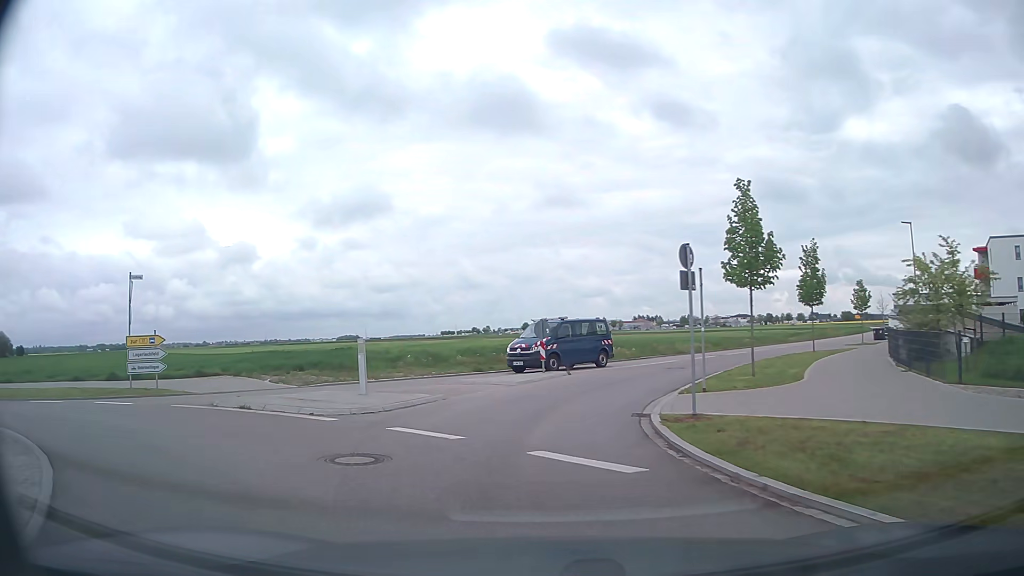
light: Day
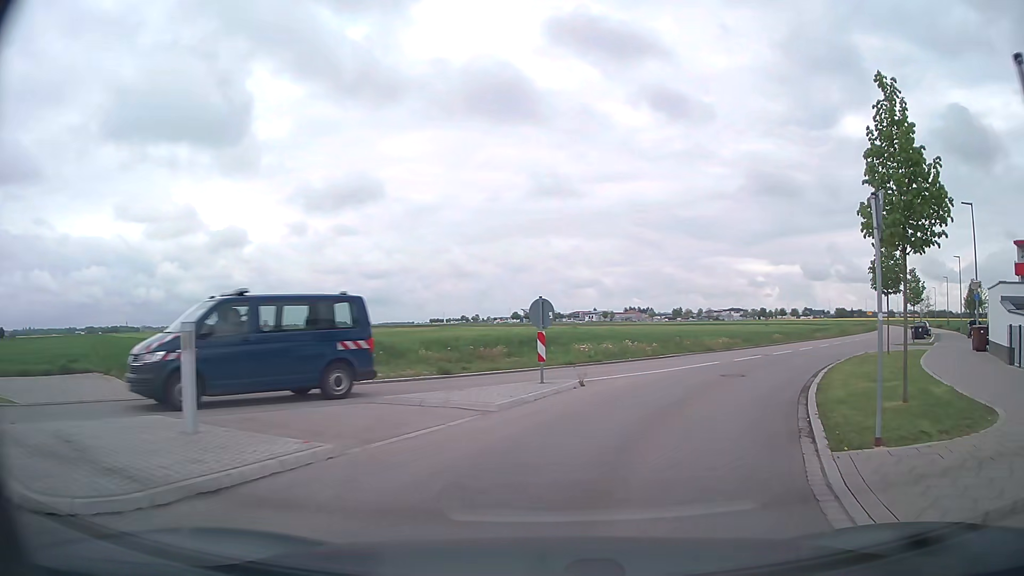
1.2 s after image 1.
(-0.3, +8.4) m; -1°
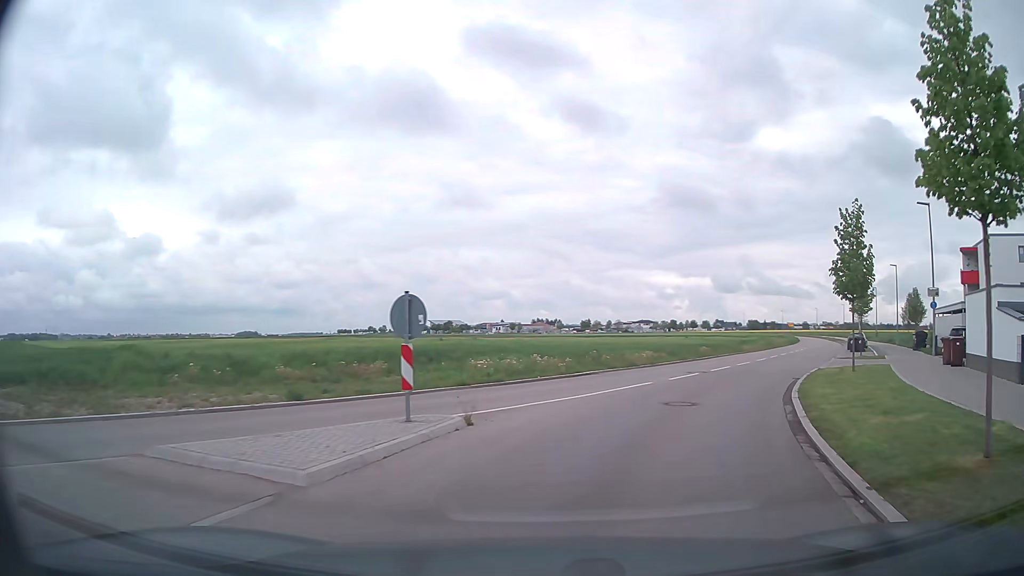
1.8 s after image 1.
(+0.4, +4.6) m; +9°
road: tertiary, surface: asphalt
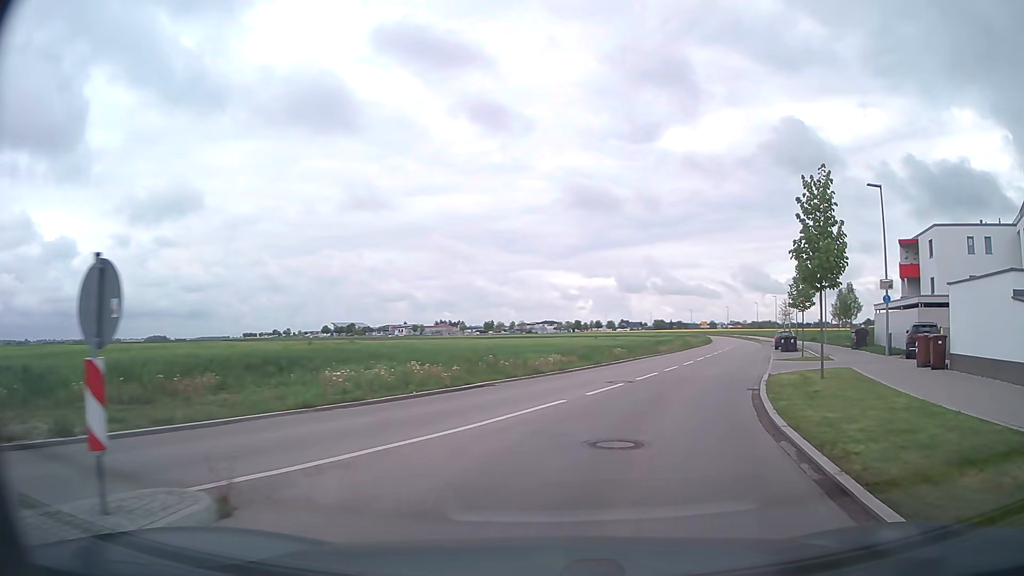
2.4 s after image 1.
(+0.3, +4.9) m; +8°
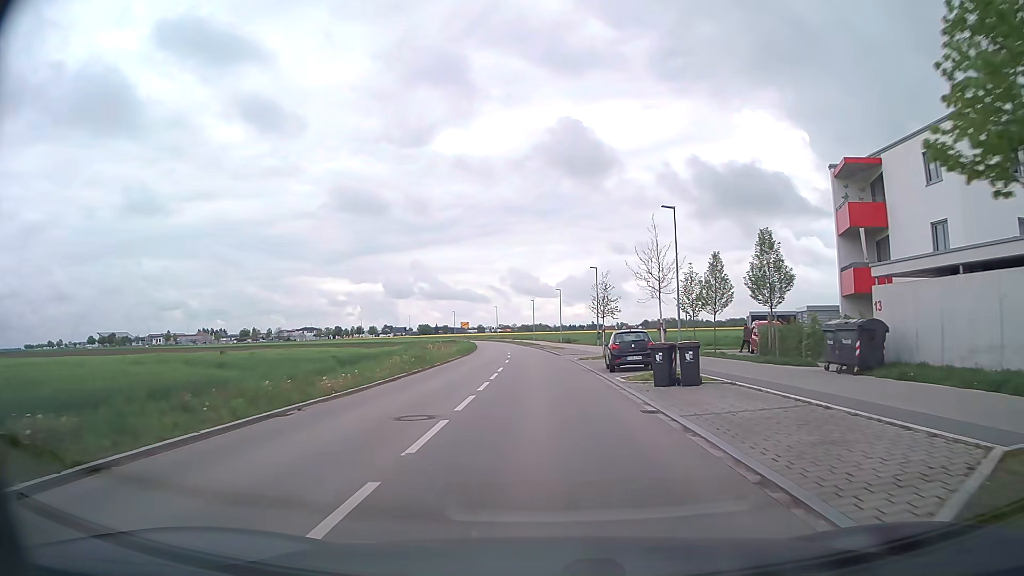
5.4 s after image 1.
(+7.4, +28.7) m; +20°
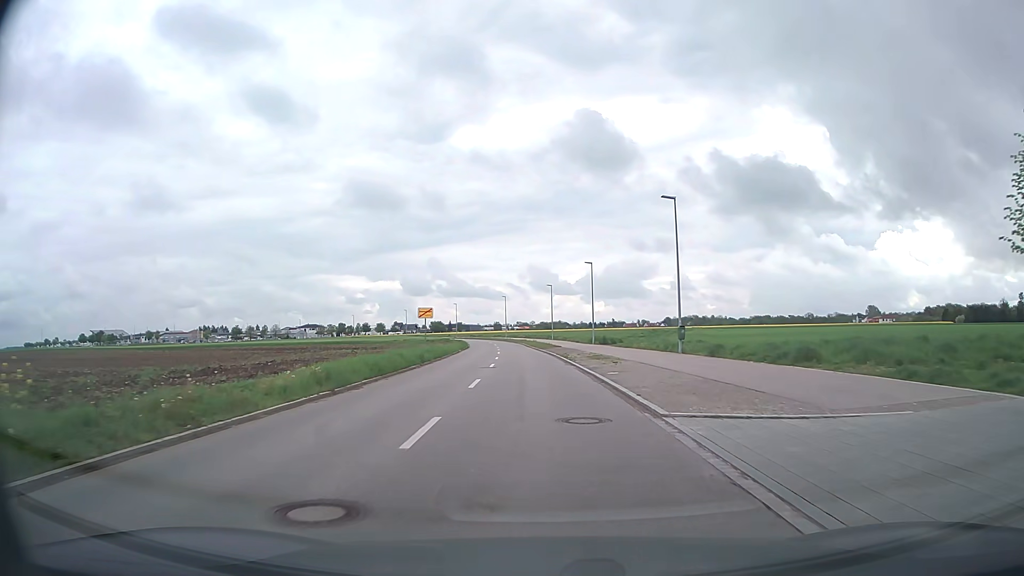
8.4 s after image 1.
(-0.5, +36.1) m; -2°
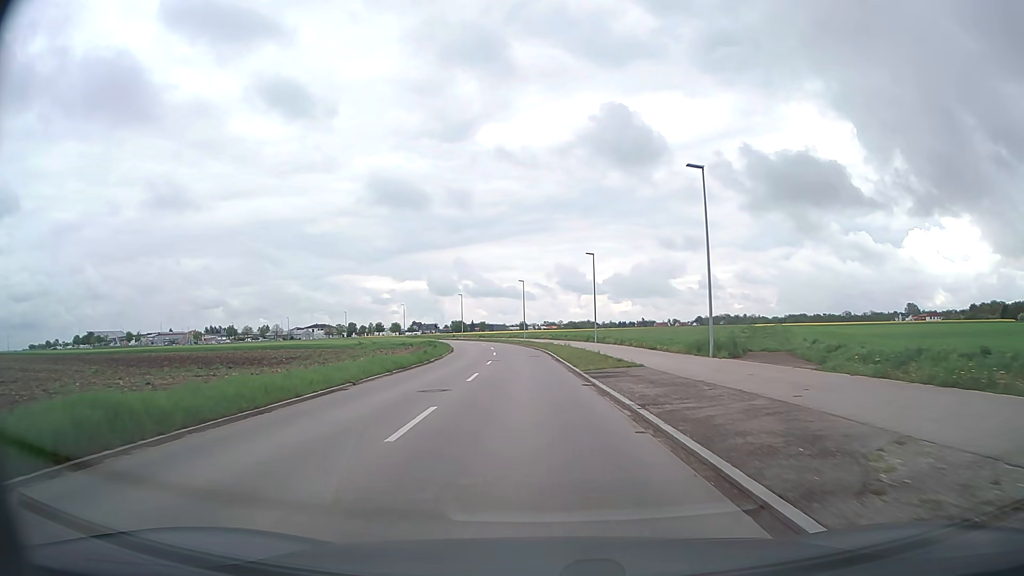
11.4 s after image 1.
(-0.7, +40.0) m; -2°
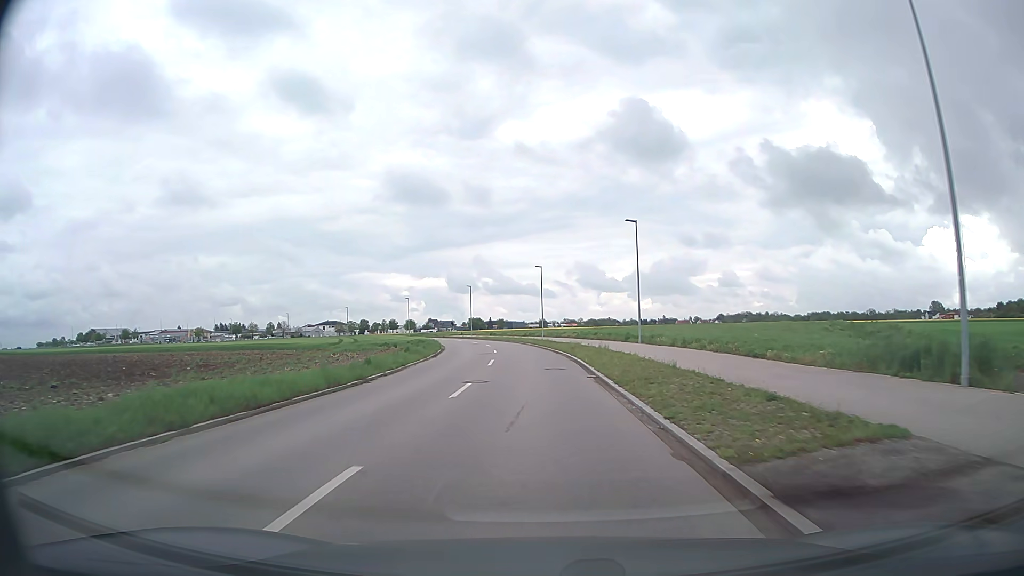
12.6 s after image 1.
(-0.3, +17.4) m; -2°
(0, +10) (0, +20) (-1, +30) (-1, +40) (-2, +50) (-4, +60) (-6, +70) (-8, +79) (-11, +89) (-14, +98) m
